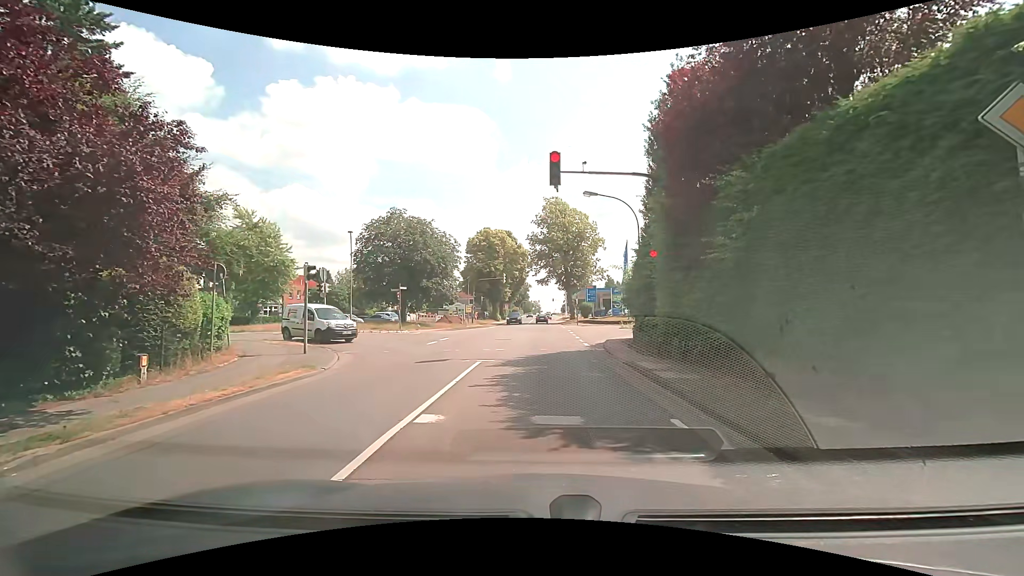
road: secondary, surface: asphalt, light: Day
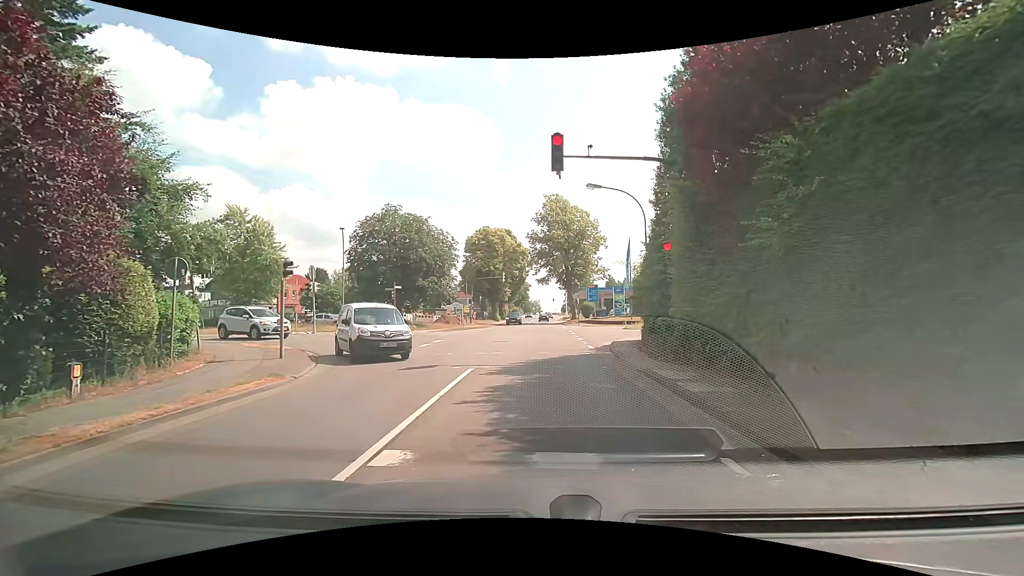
(0.0, +1.6) m; 0°
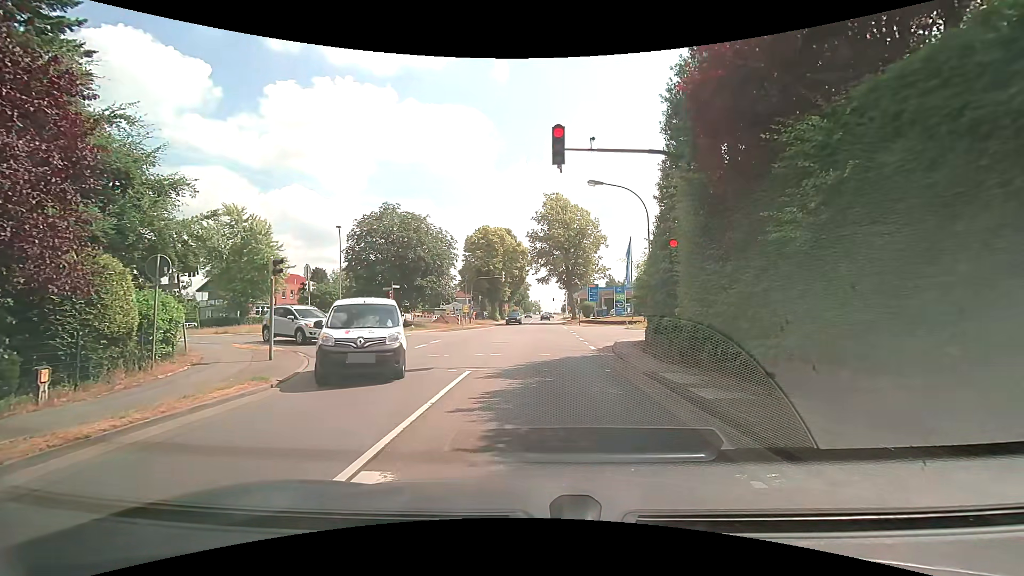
(0.0, +0.6) m; 0°
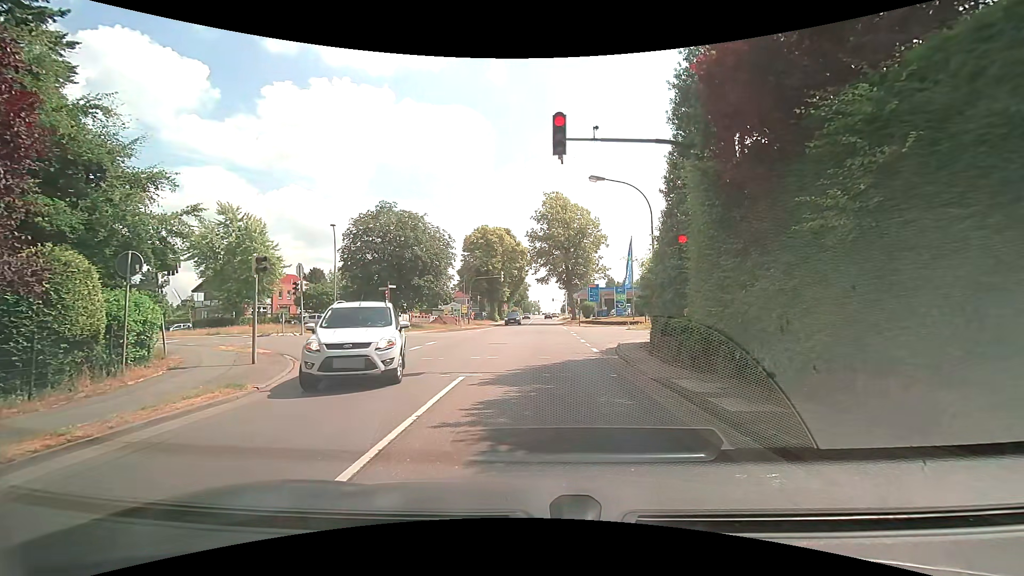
(0.0, +0.9) m; 0°
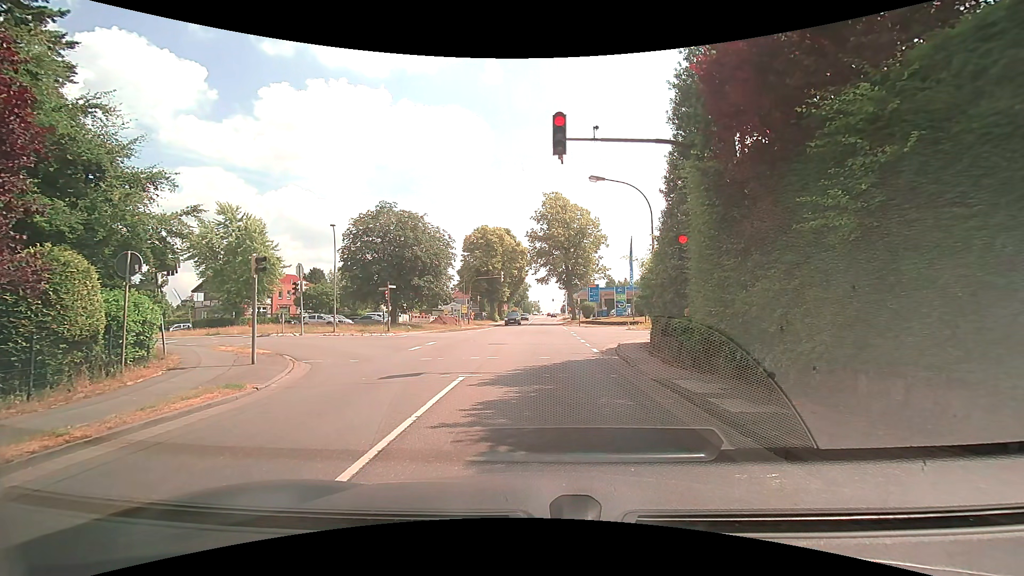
(0.0, +0.1) m; 0°
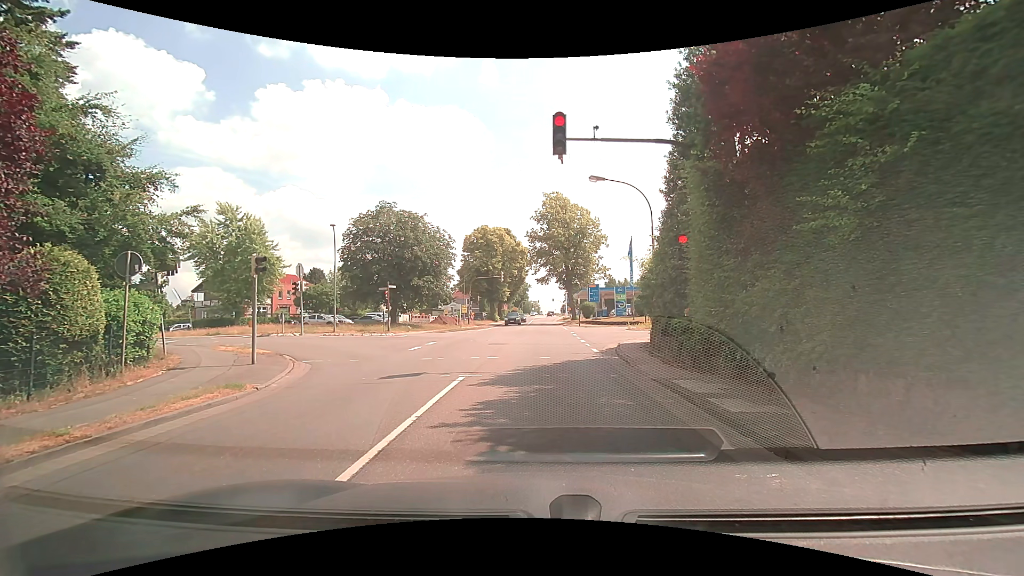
(0.0, 0.0) m; 0°
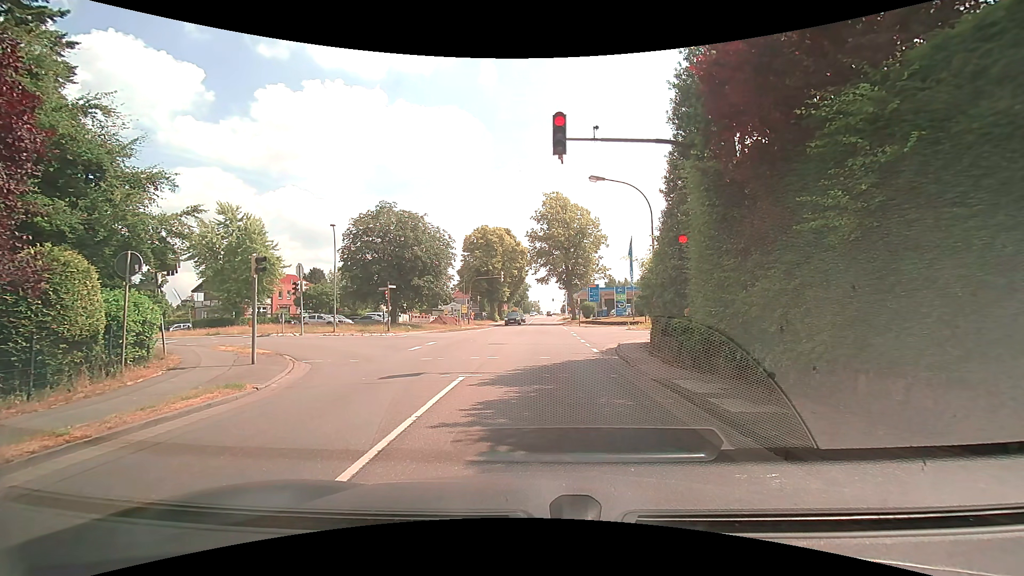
(0.0, 0.0) m; 0°
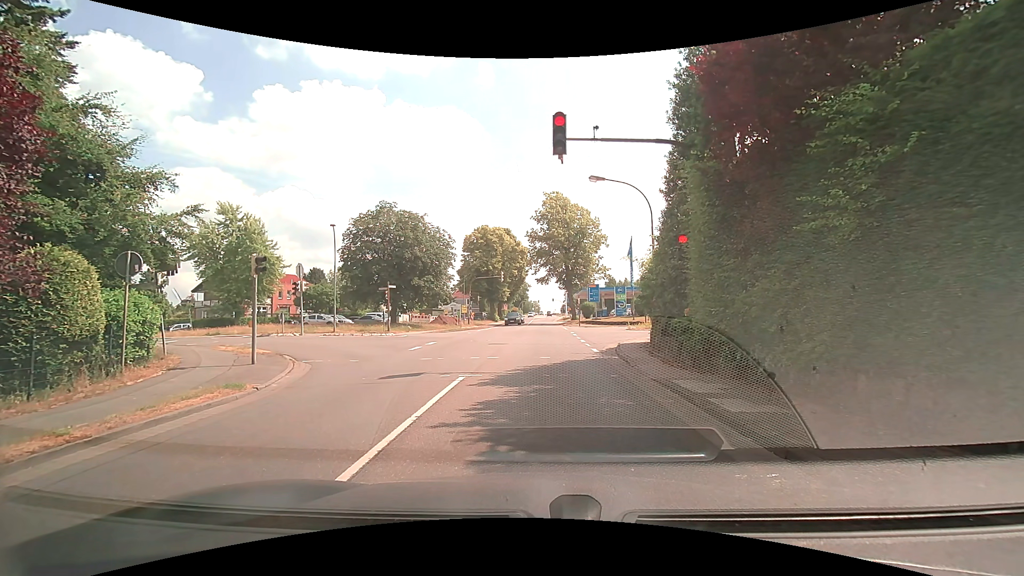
(0.0, 0.0) m; 0°
(0, +10) (+1, +20) (+1, +30) (+2, +40) (+2, +50) (+3, +60) (+3, +70) (+4, +80) (+4, +90) (+5, +100) m
